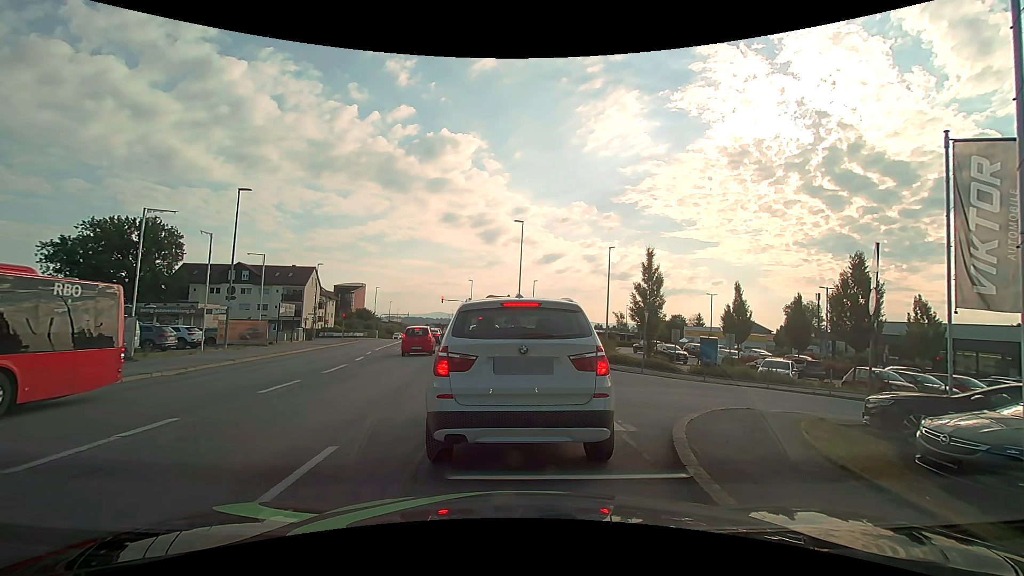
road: tertiary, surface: asphalt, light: Day
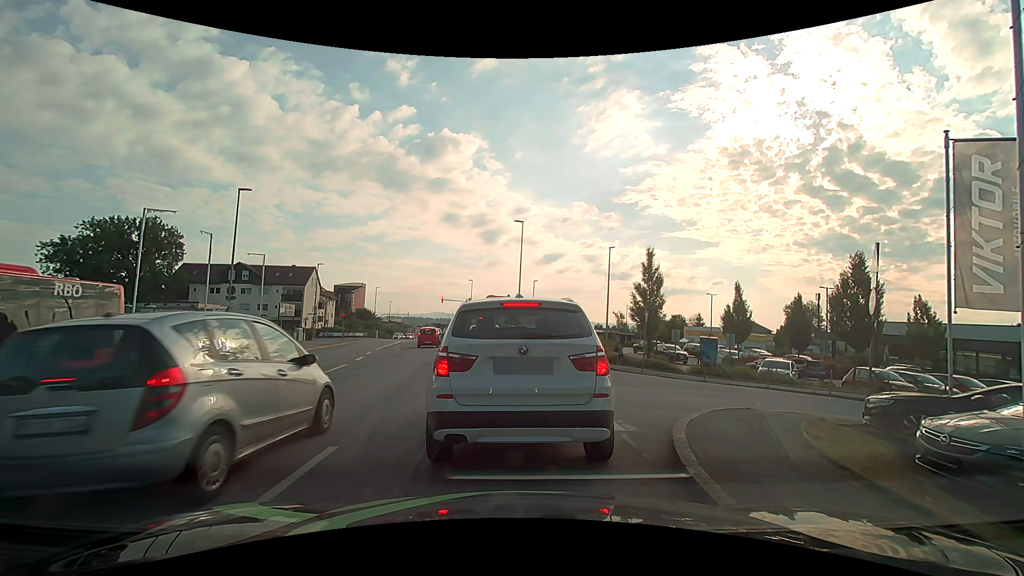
(0.0, 0.0) m; 0°
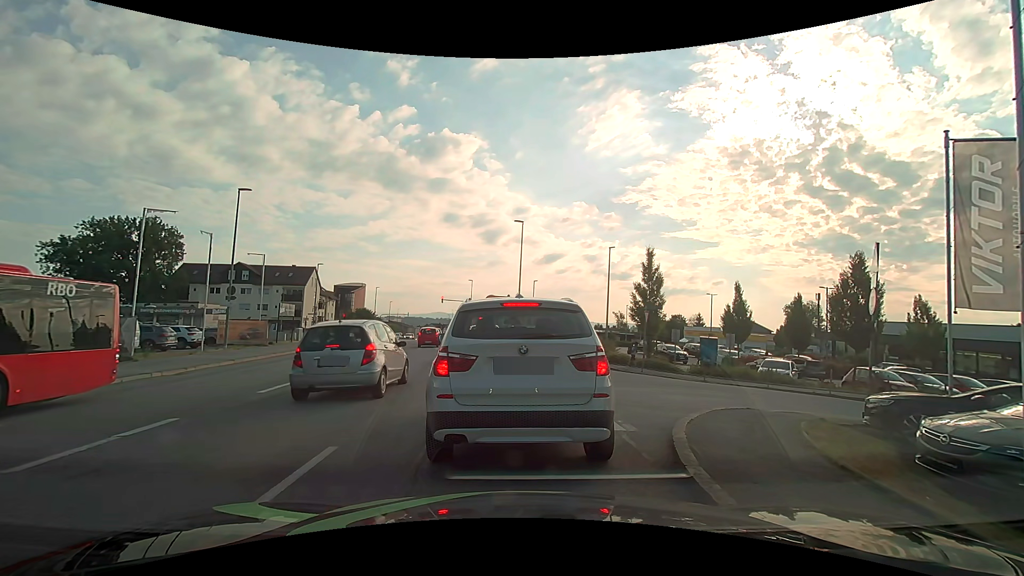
(0.0, 0.0) m; 0°
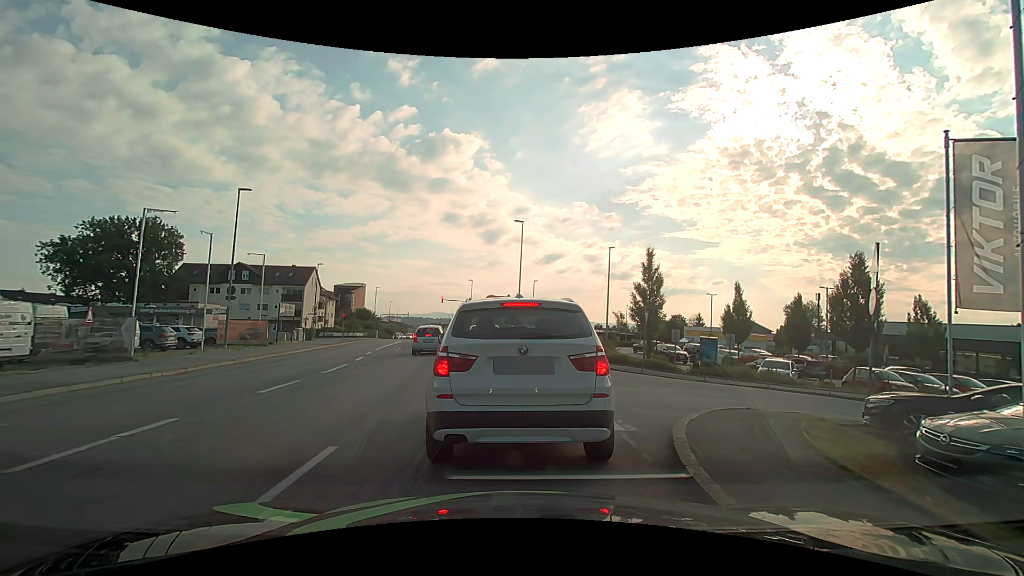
(0.0, 0.0) m; 0°
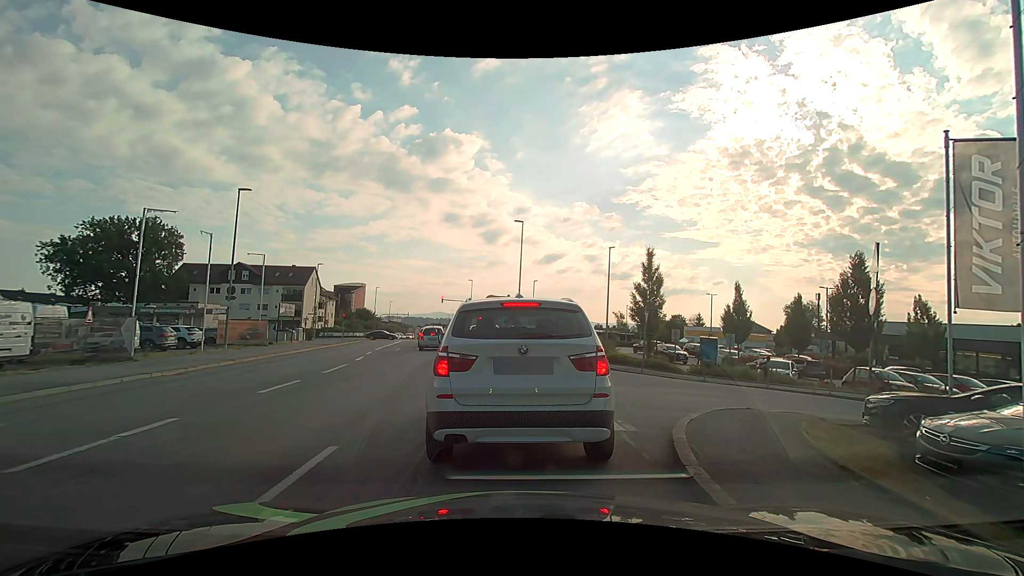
(0.0, 0.0) m; 0°
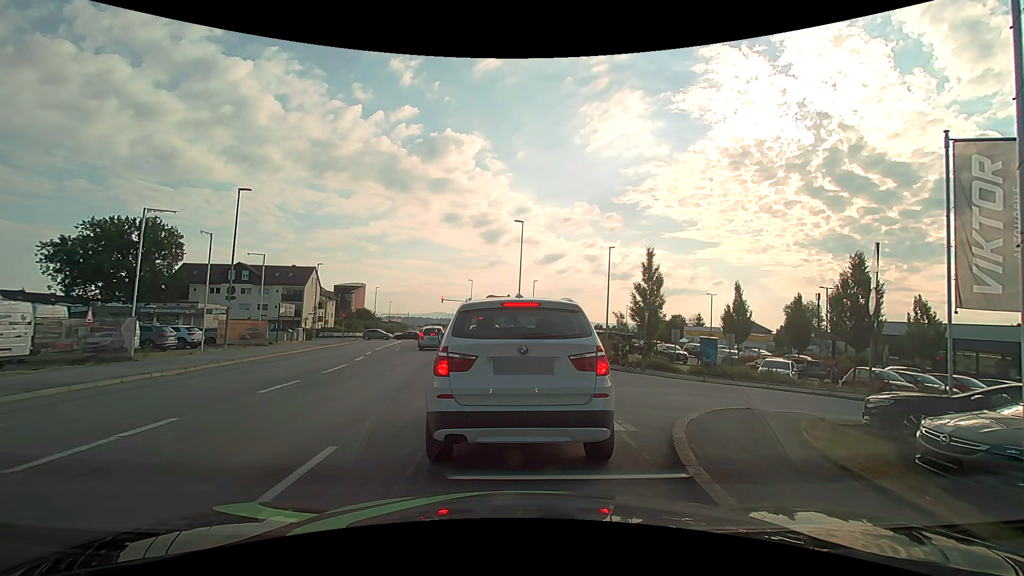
(0.0, 0.0) m; 0°
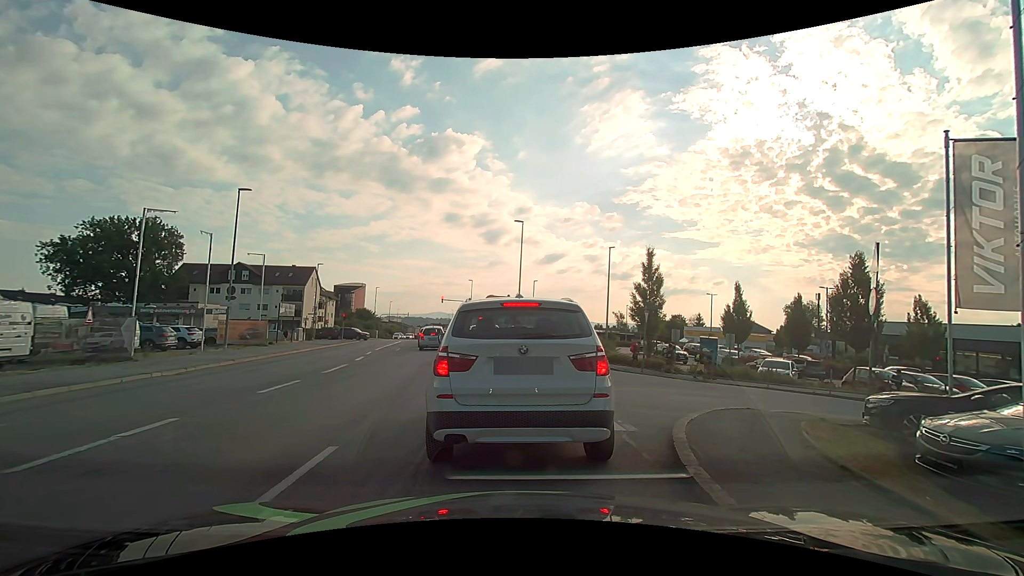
(0.0, 0.0) m; 0°
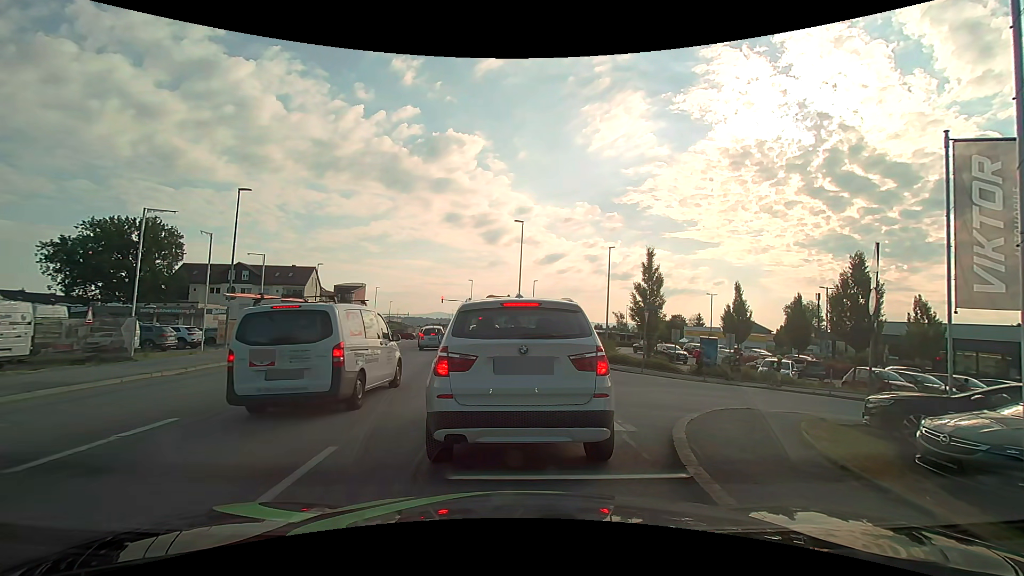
(0.0, 0.0) m; 0°
(0, +10) (-1, +20) (-2, +30) (-4, +40) (-5, +50) (-7, +59) (-9, +69) (-10, +79) (-12, +89) (-14, +99) m
